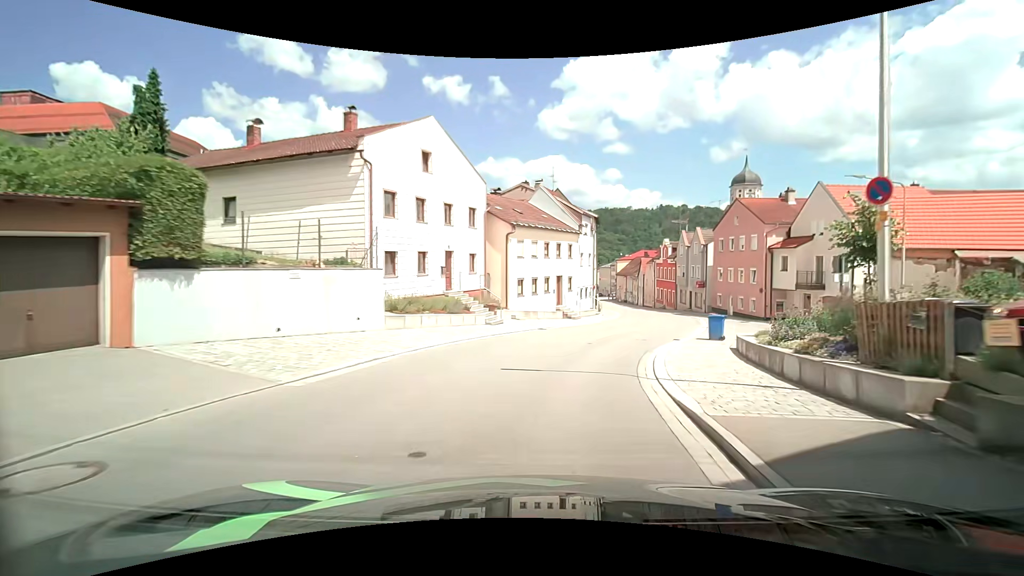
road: tertiary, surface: asphalt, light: Day
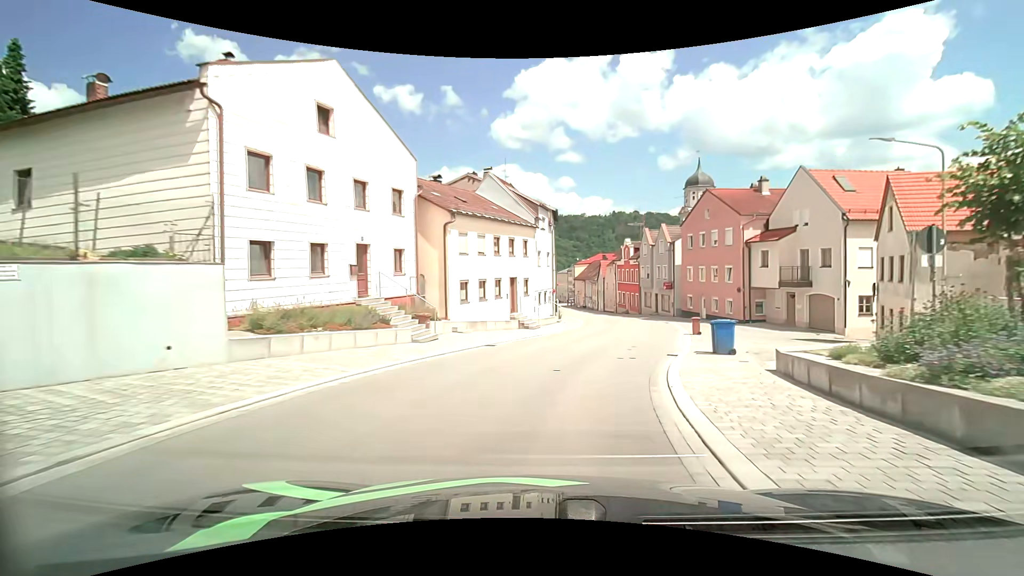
(+0.3, +6.1) m; +5°
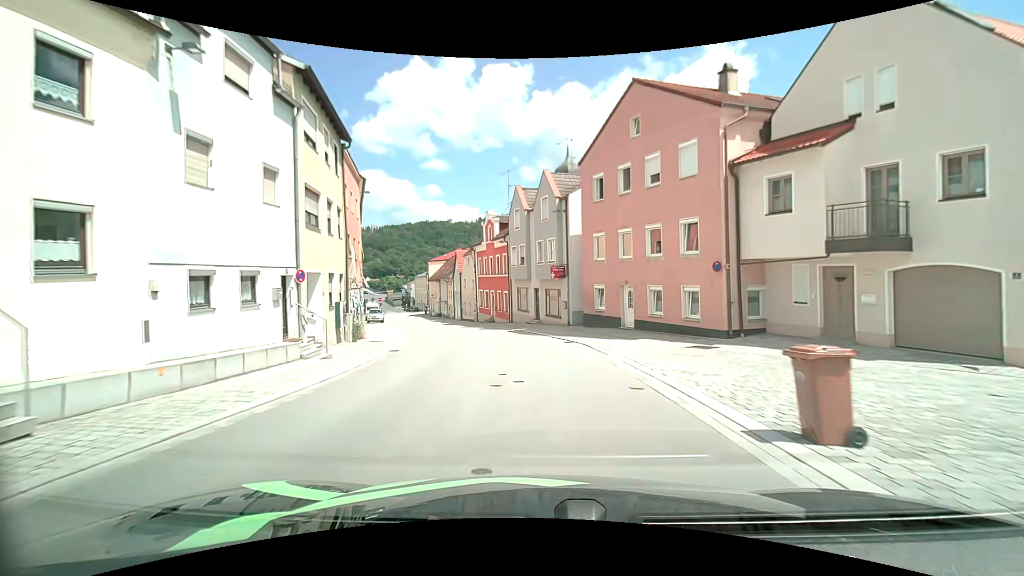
(+4.0, +22.7) m; +16°
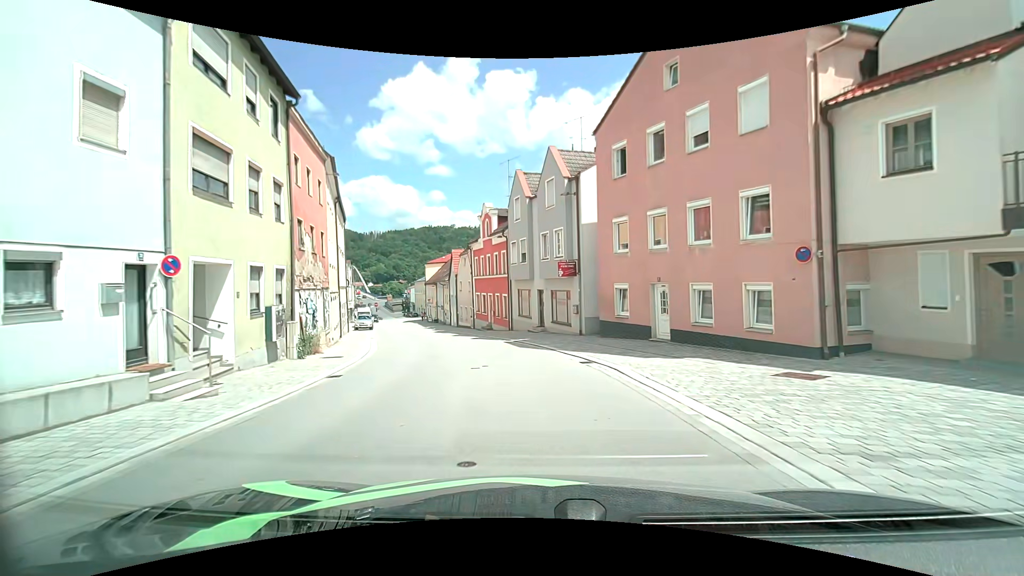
(0.0, +5.4) m; +1°
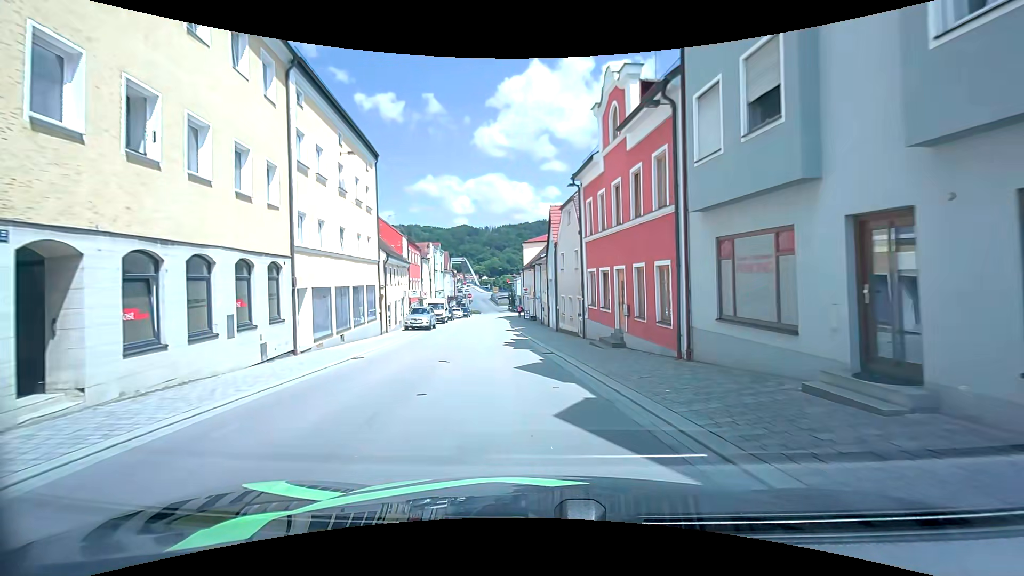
(-2.4, +20.8) m; -14°
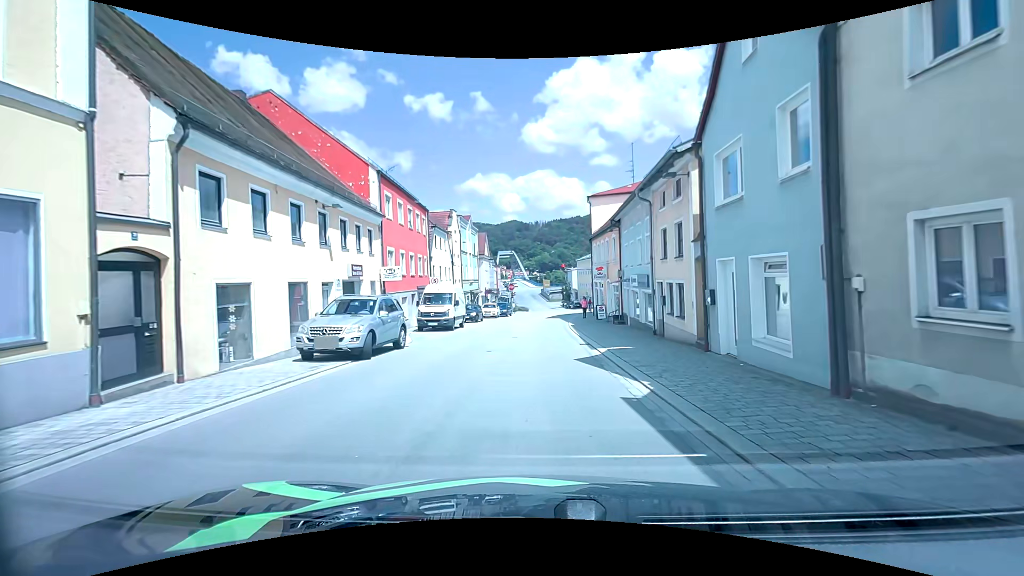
(-2.0, +23.4) m; -7°
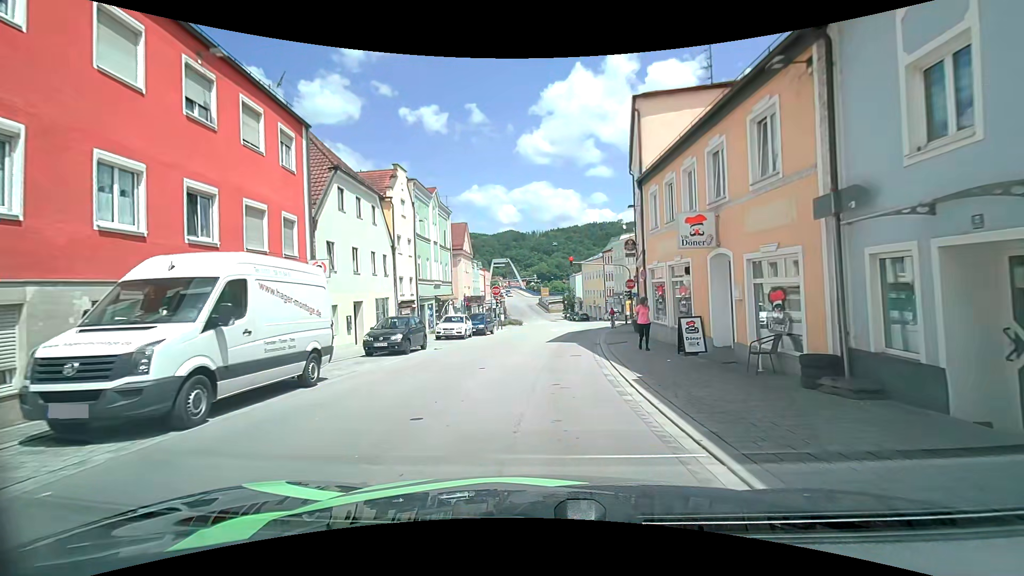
(+0.3, +20.3) m; +1°
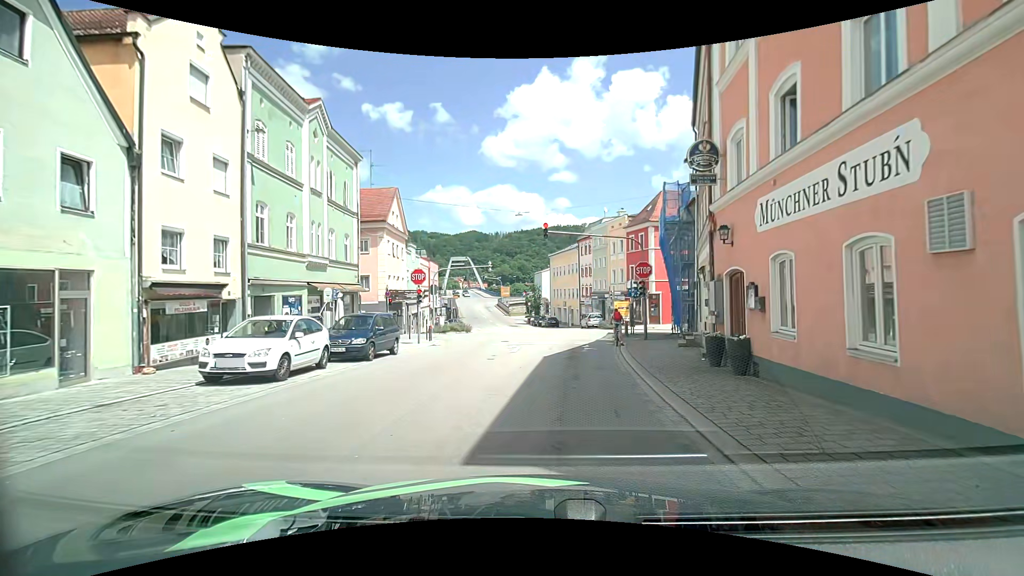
(+0.2, +17.9) m; +3°
